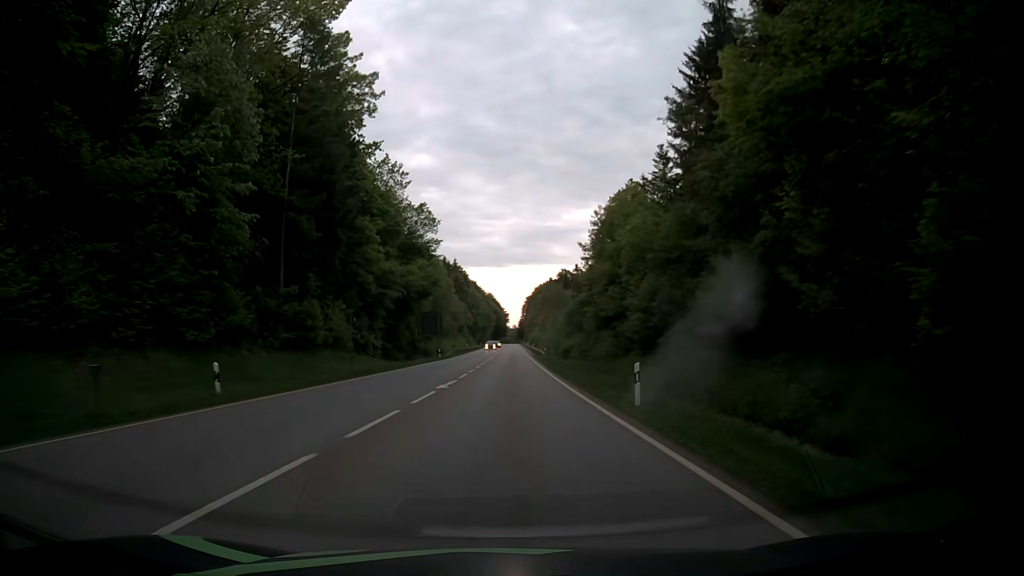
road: secondary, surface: asphalt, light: Day
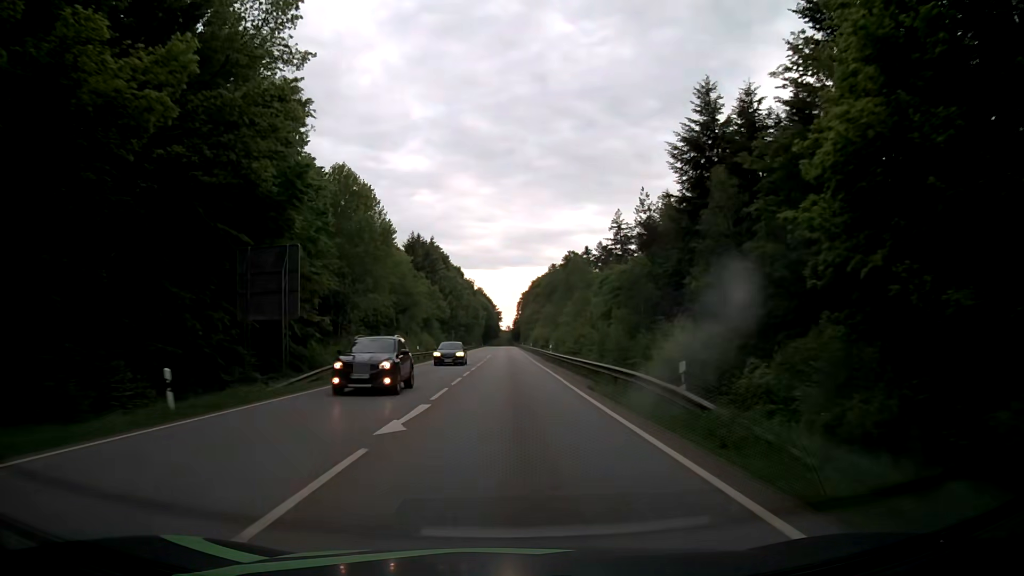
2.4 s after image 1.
(+0.3, +53.6) m; +1°
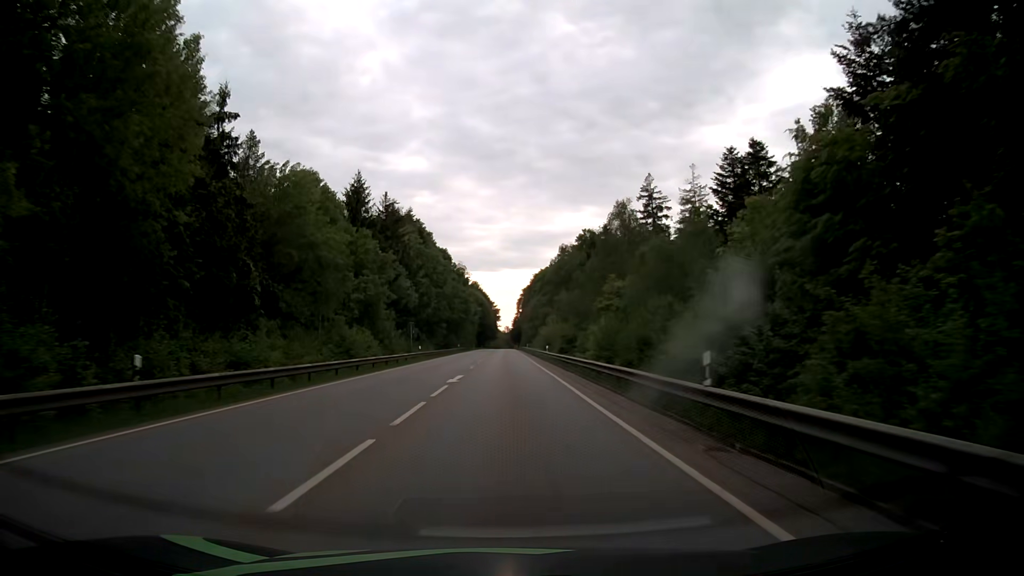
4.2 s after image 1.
(0.0, +41.2) m; 0°
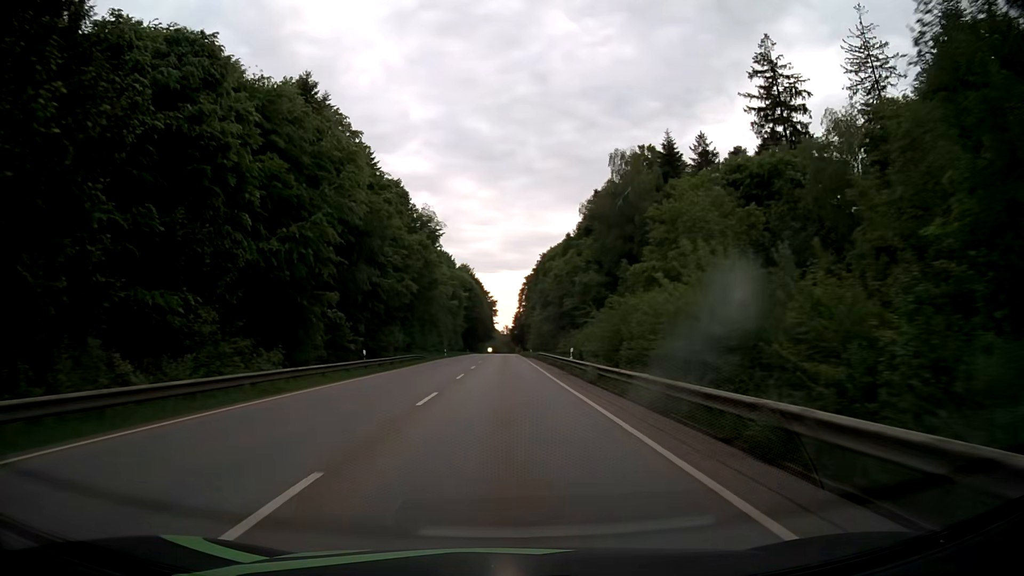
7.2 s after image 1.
(-0.2, +69.6) m; 0°
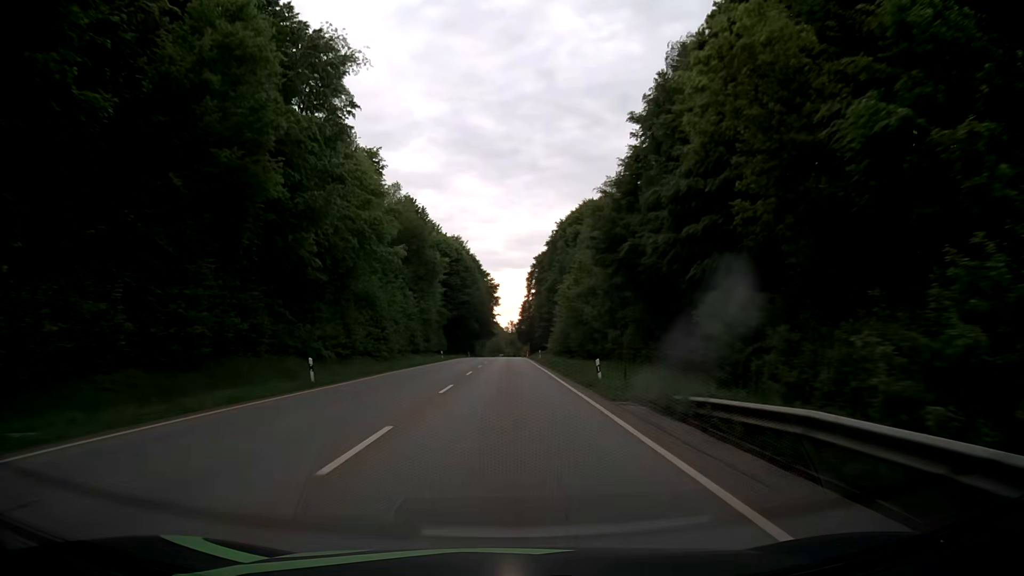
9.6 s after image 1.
(-0.1, +56.3) m; 0°
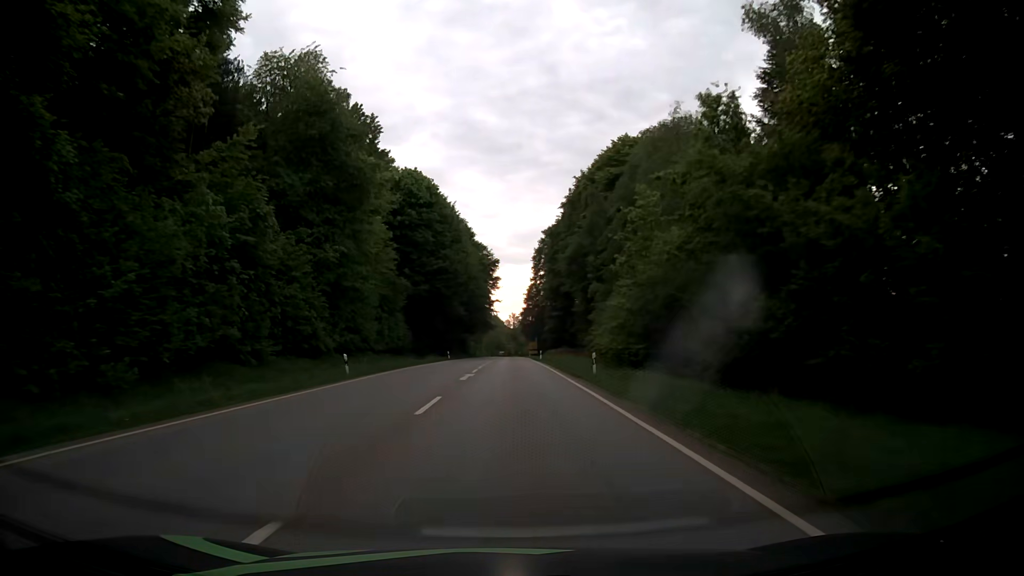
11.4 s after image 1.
(-0.1, +42.5) m; -1°
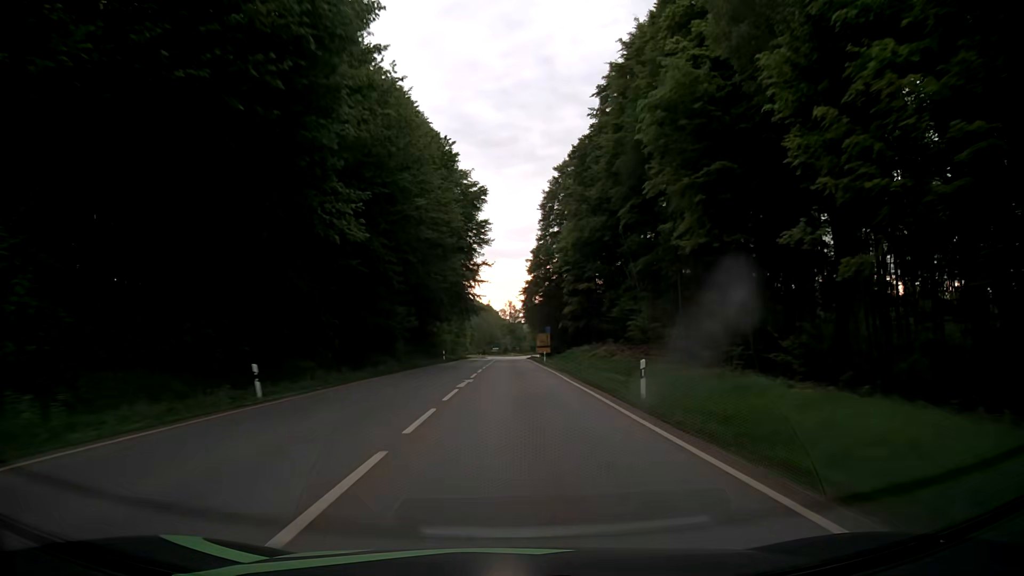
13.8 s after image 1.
(+0.8, +56.7) m; +1°
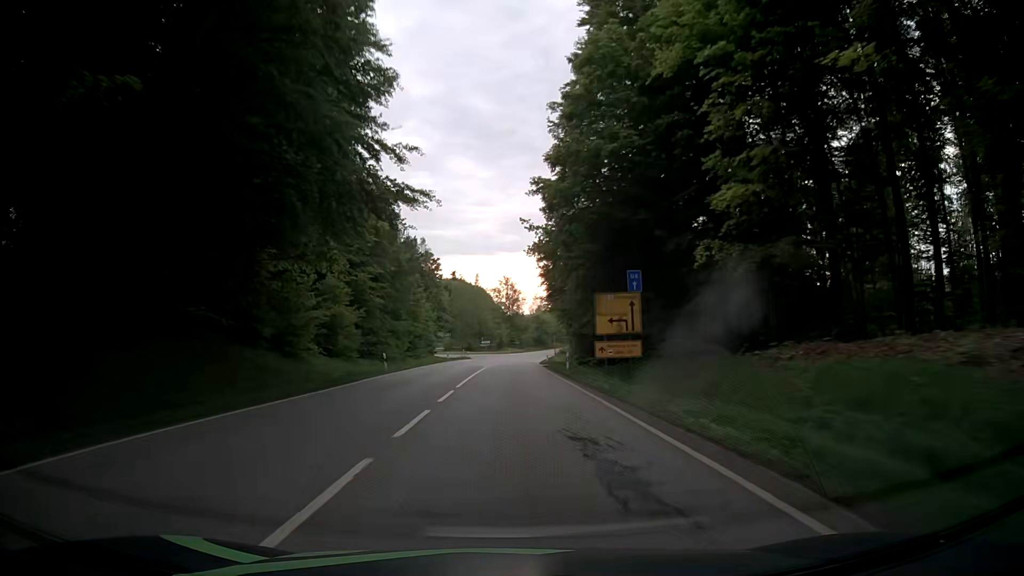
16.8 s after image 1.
(-0.1, +66.7) m; 0°
(0, +10) (0, +20) (0, +30) (0, +40) (0, +50) (0, +60) (0, +70) (0, +80) (0, +90) (0, +100) m
